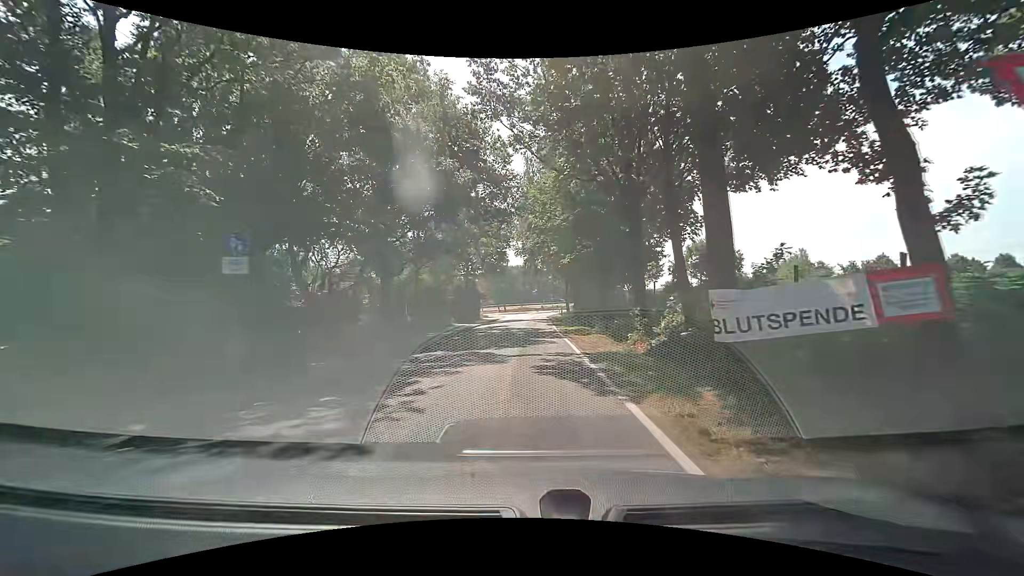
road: secondary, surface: asphalt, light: Day
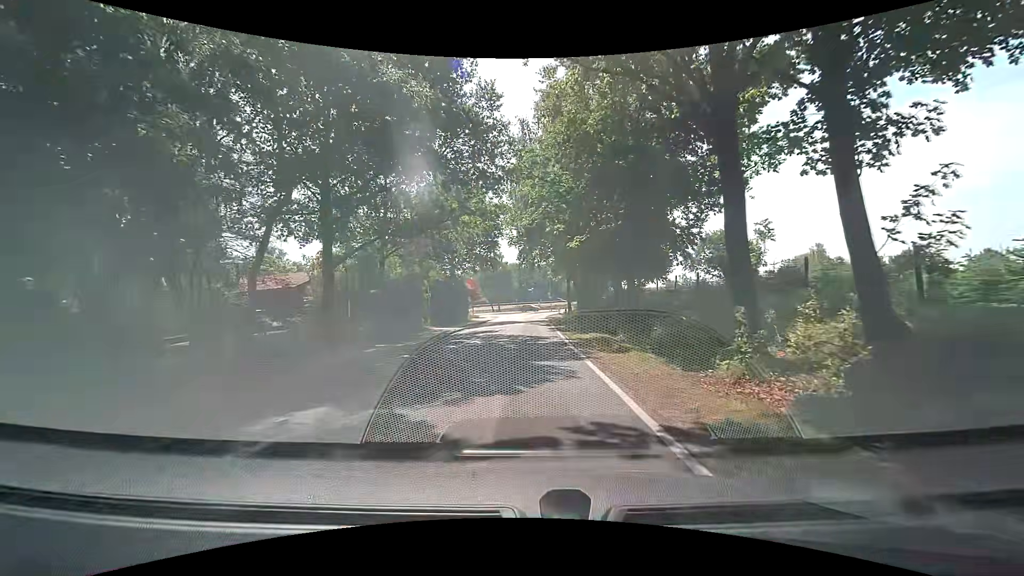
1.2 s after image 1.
(+0.1, +8.9) m; 0°
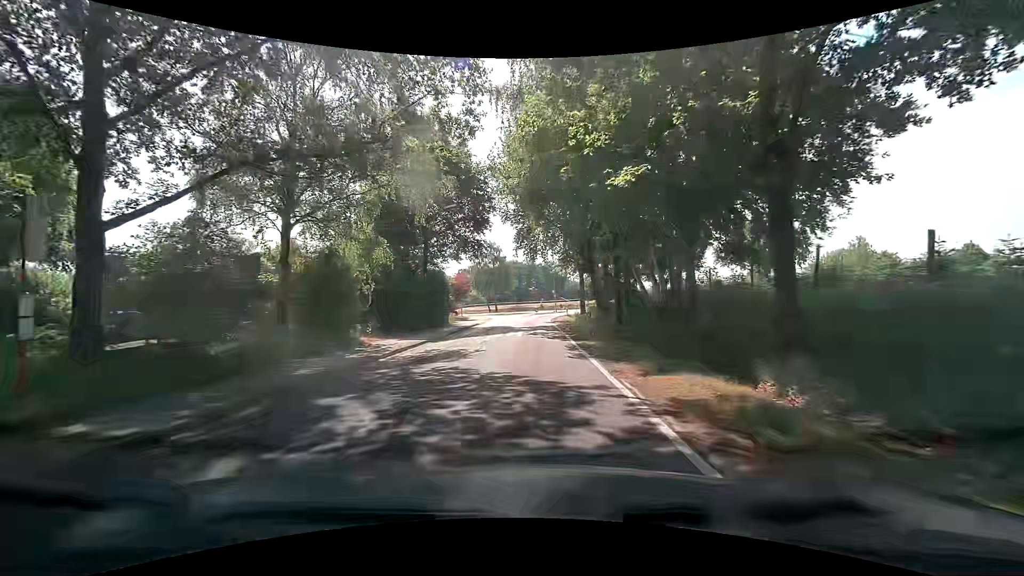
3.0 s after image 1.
(+0.4, +13.4) m; +2°
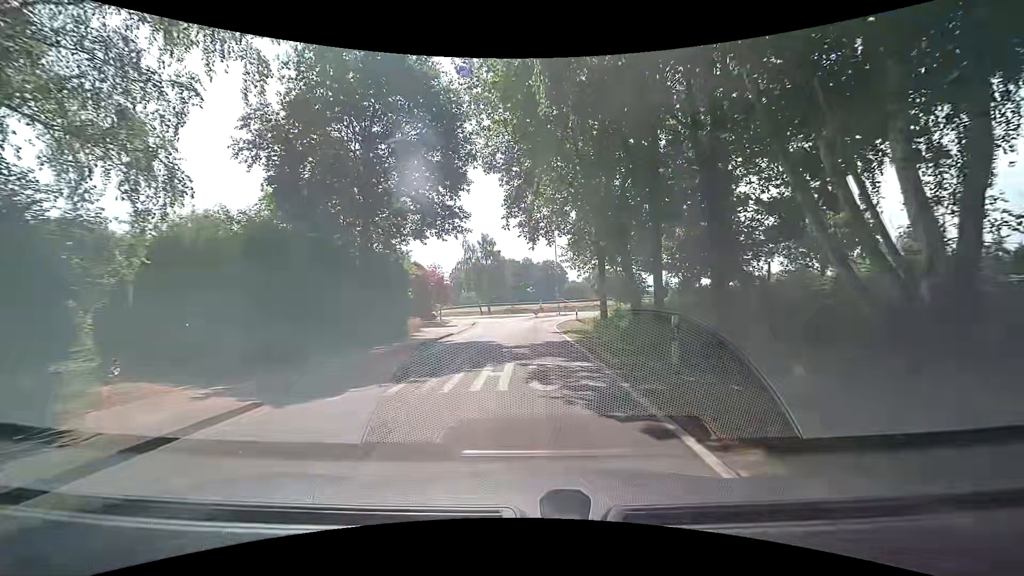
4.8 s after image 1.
(-0.2, +13.4) m; -1°
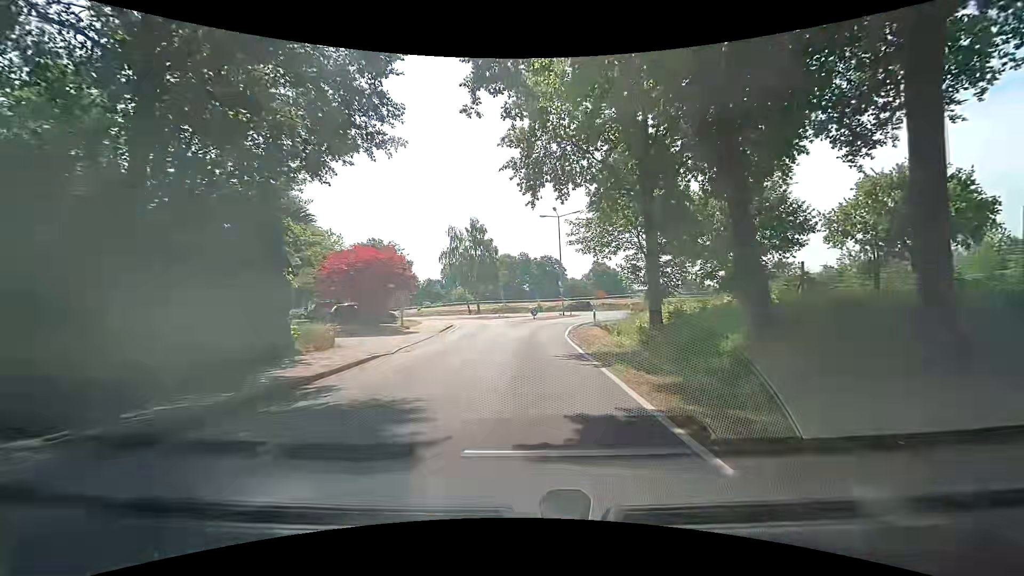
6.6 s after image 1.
(+0.2, +13.5) m; 0°
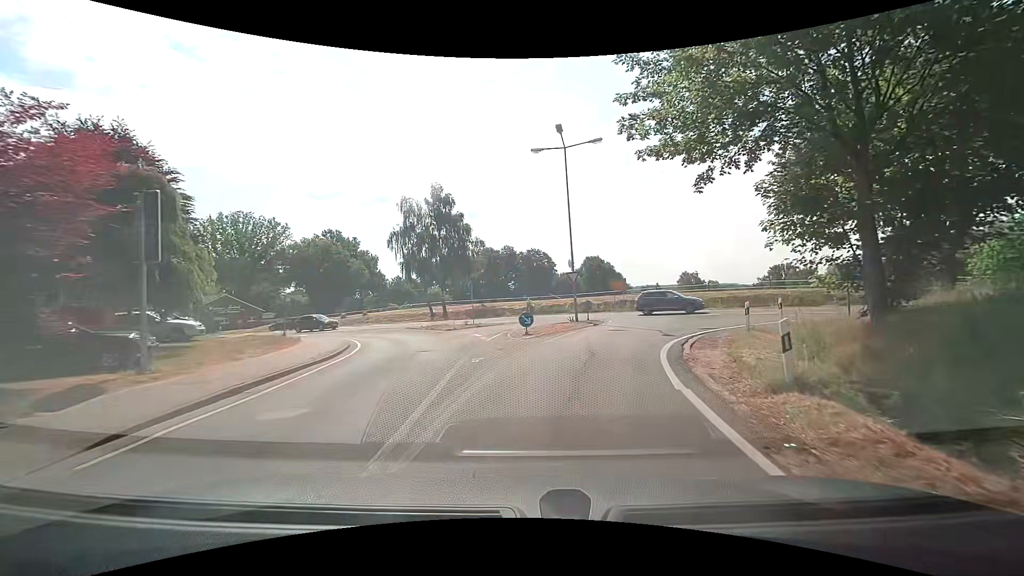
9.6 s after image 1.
(+0.3, +22.5) m; +3°
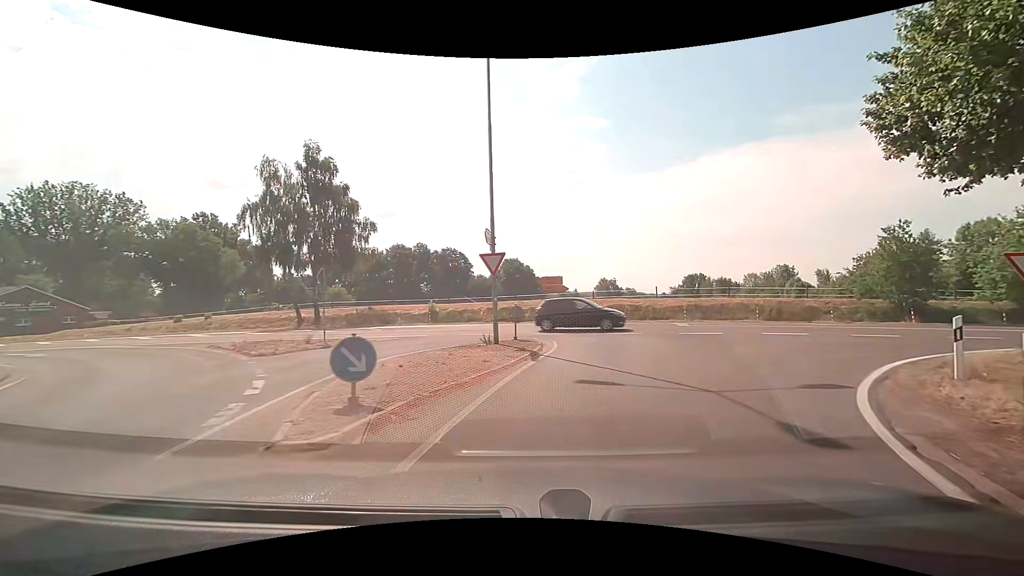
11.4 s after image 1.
(+0.6, +12.8) m; +8°
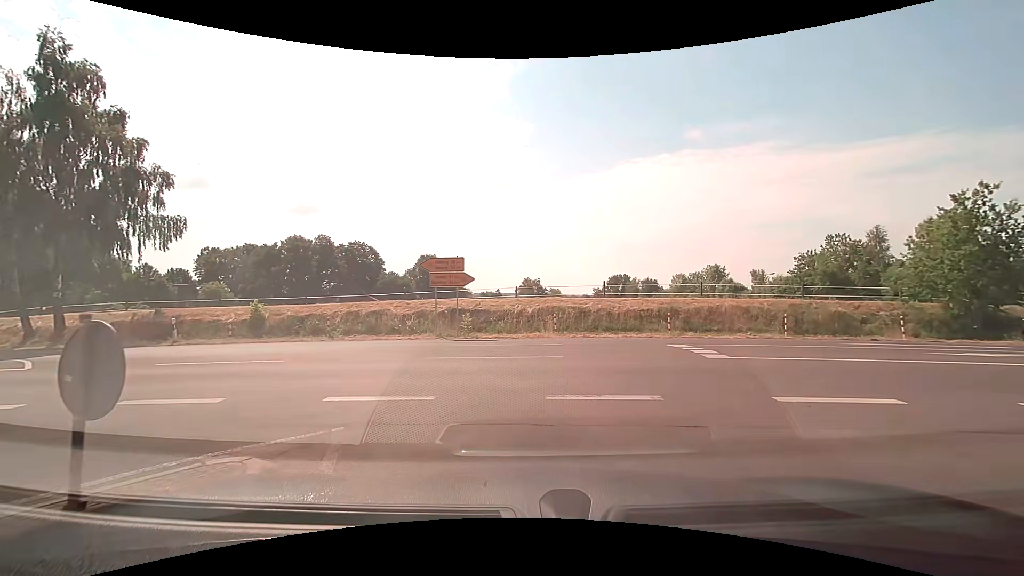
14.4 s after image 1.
(+1.8, +13.7) m; +10°
(-3, +9) (-10, +16) (-19, +19) (-29, +19) (-39, +20) (-49, +20) (-59, +20) (-69, +20) (-79, +20) (-89, +21) m
